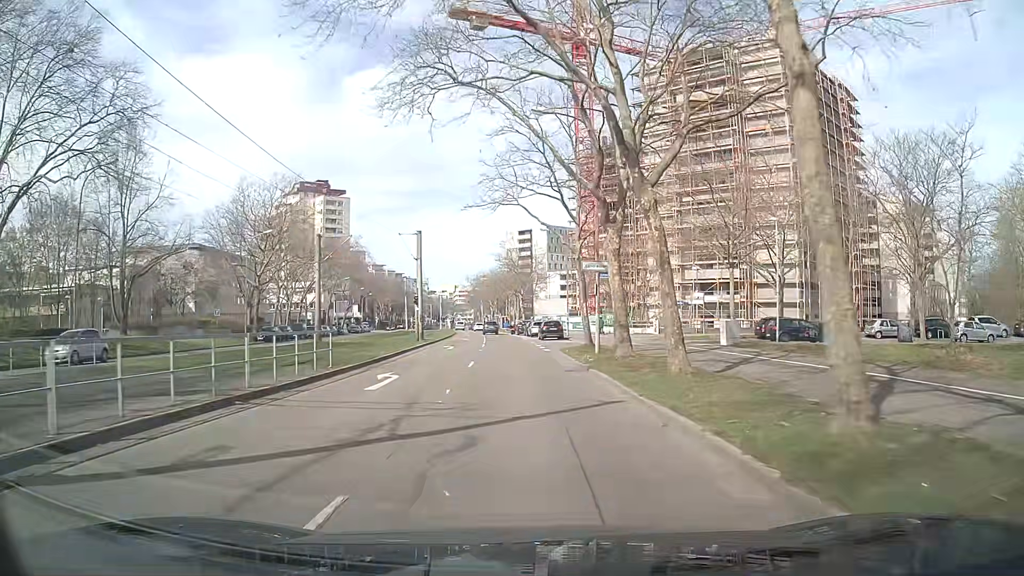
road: tertiary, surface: asphalt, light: Day
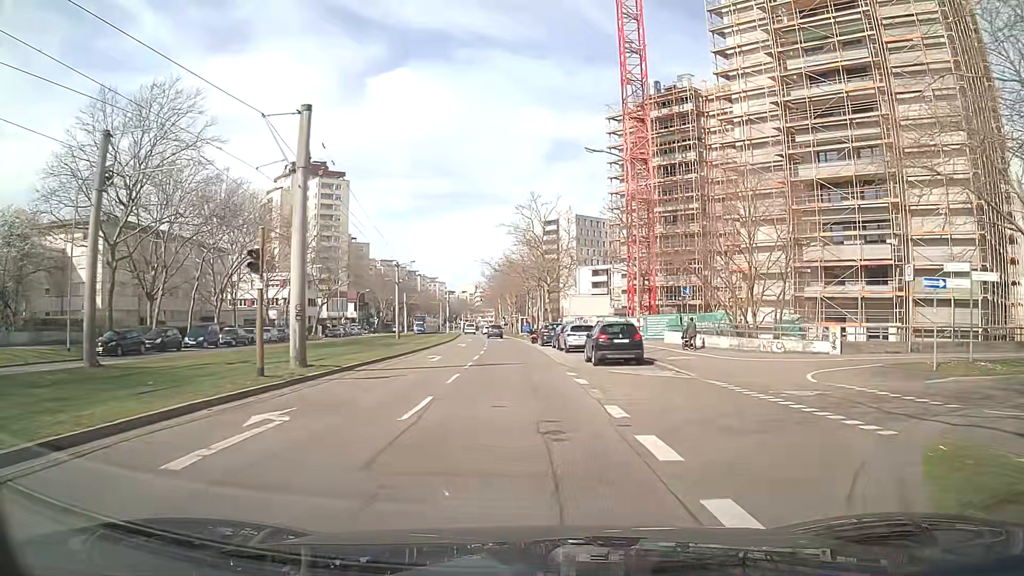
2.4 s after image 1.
(-0.5, +28.0) m; -2°
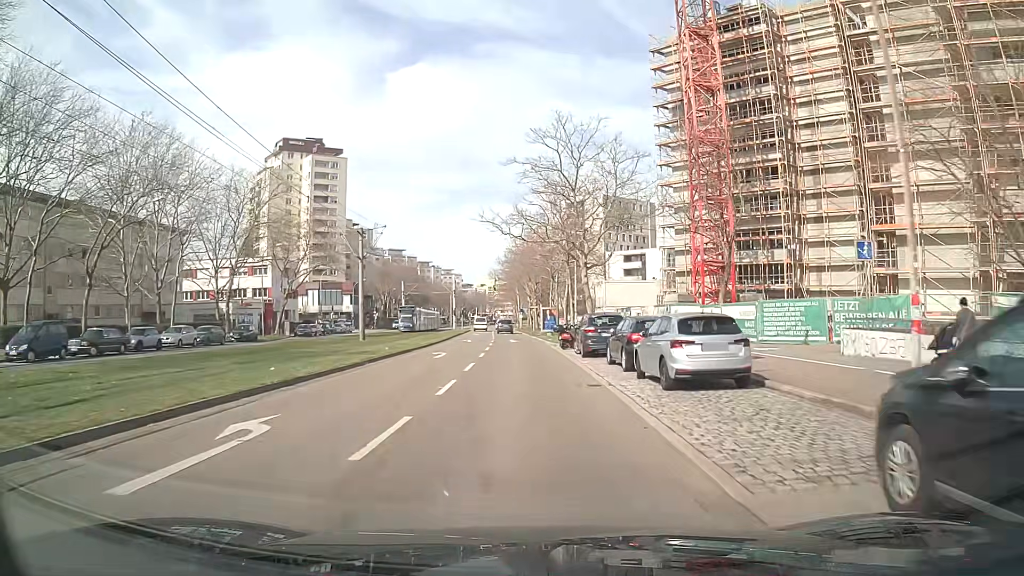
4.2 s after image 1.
(-0.2, +21.2) m; -2°
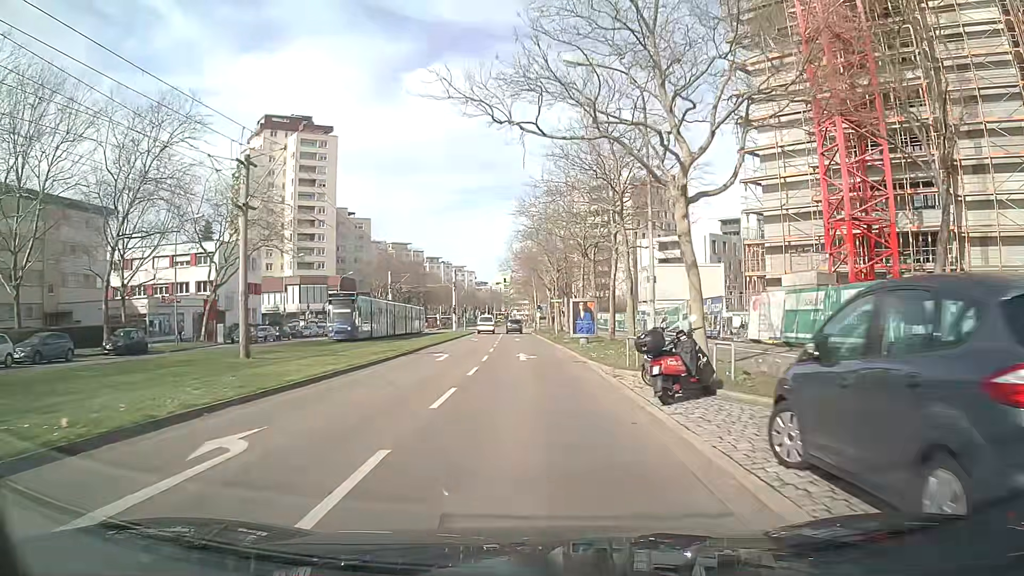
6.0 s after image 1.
(-0.3, +21.3) m; -1°
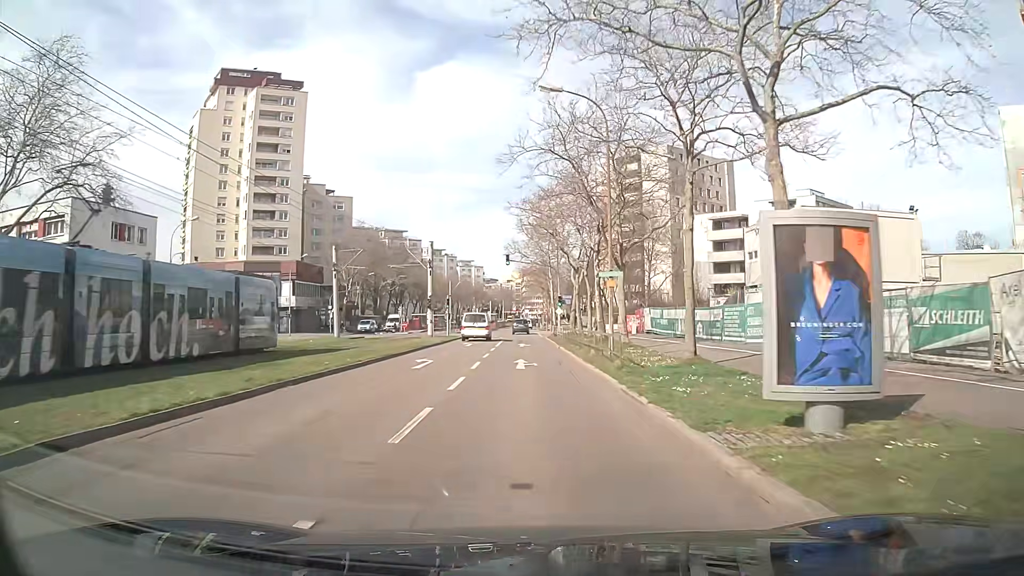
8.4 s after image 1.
(-0.3, +28.6) m; -2°
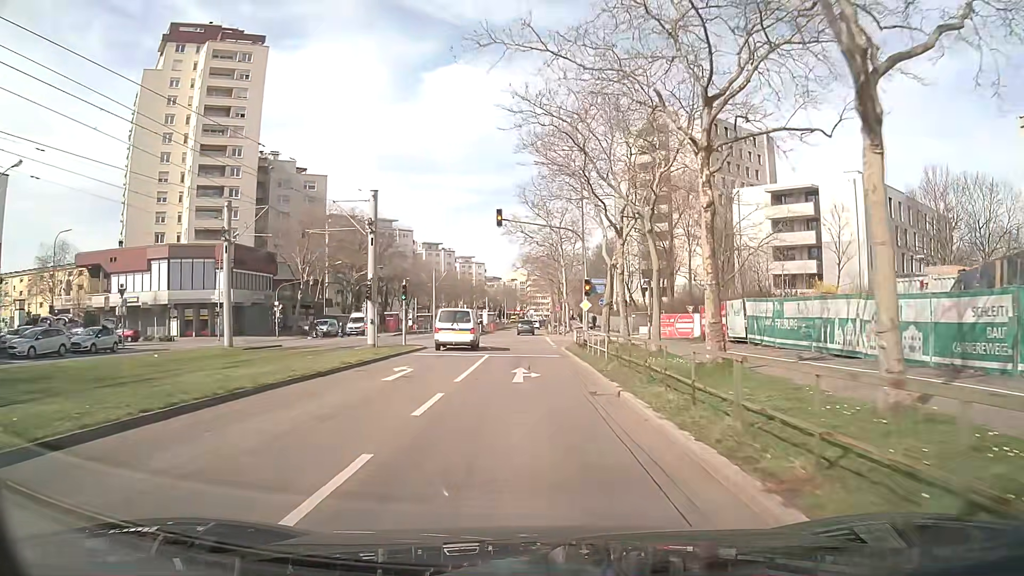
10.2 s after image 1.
(+0.3, +21.6) m; 0°
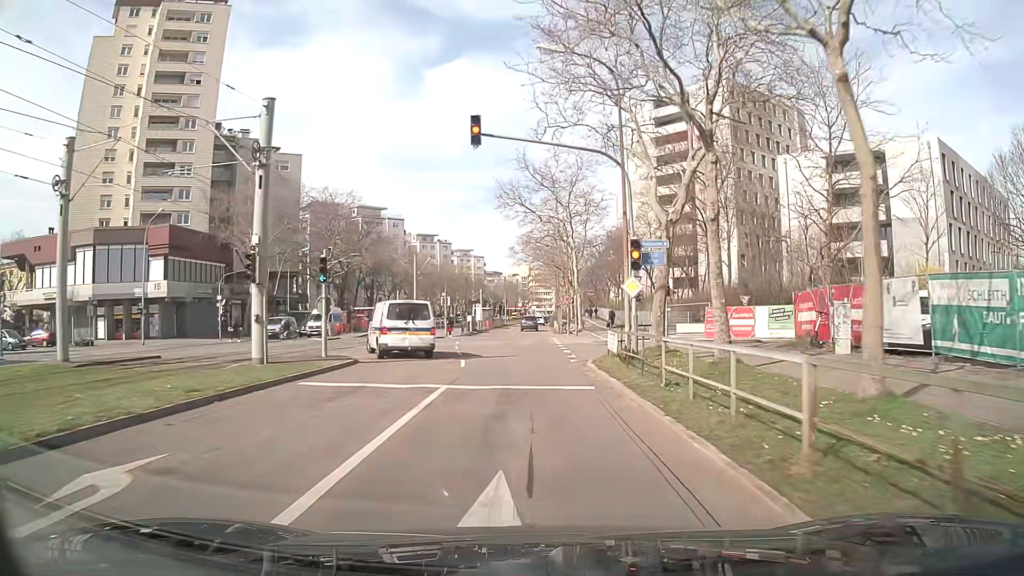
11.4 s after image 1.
(0.0, +14.1) m; +1°
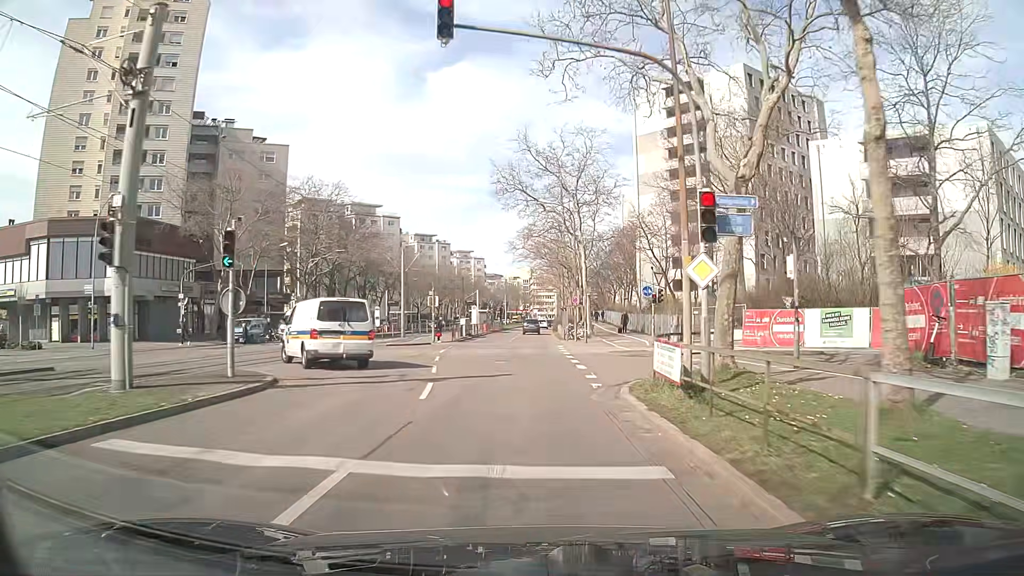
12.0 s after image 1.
(-0.1, +7.1) m; -1°
(0, +10) (0, +20) (0, +30) (0, +40) (0, +50) (0, +60) (+1, +70) (+1, +80) (+1, +90) (+2, +100) m
